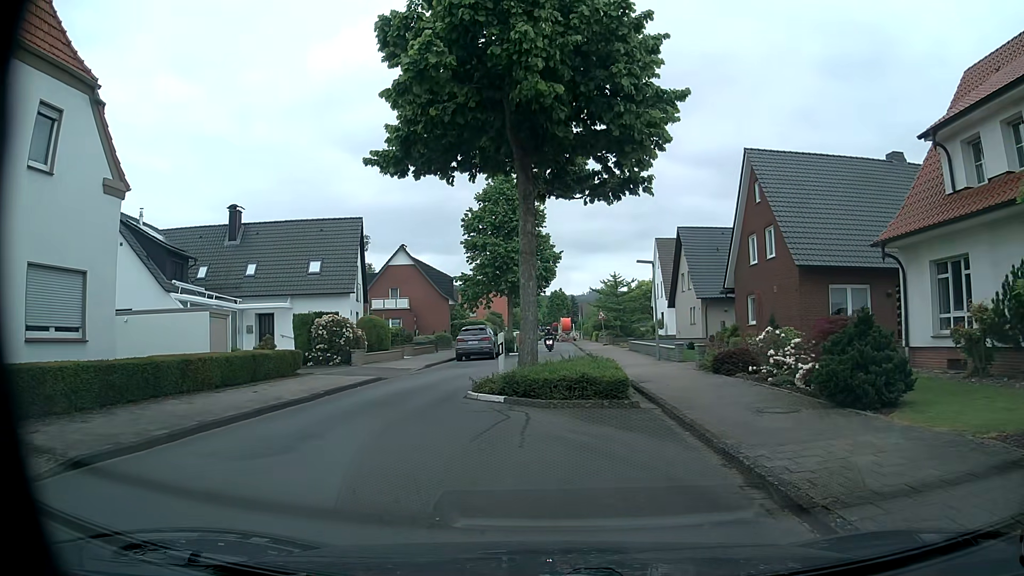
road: unclassified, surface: asphalt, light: Day
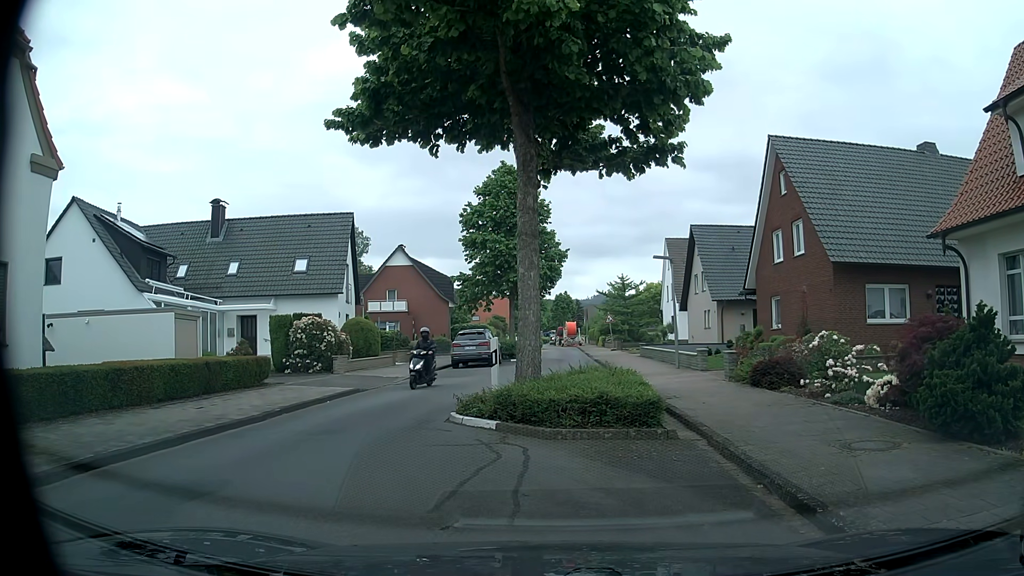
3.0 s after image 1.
(0.0, +2.8) m; -1°
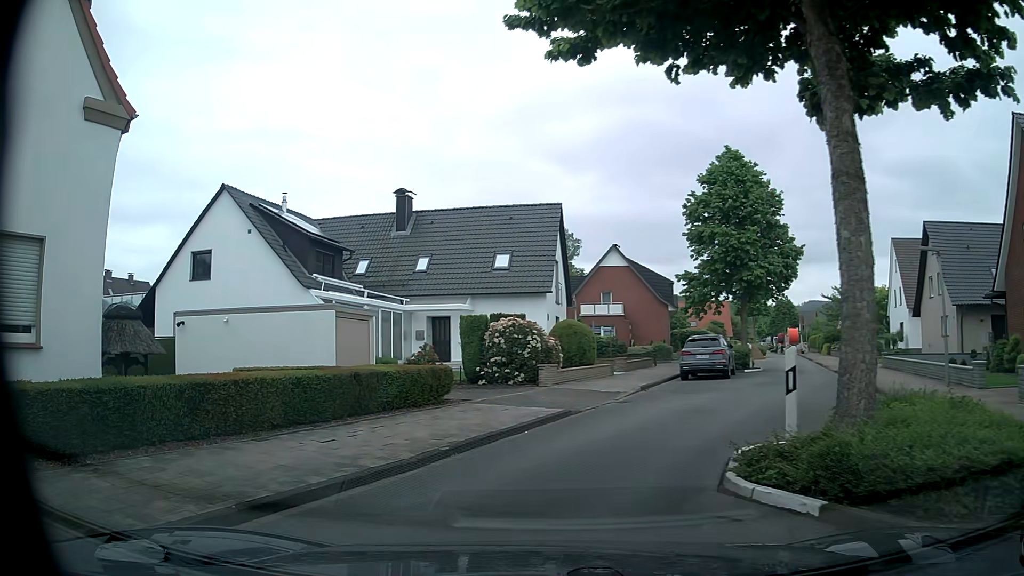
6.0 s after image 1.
(-0.5, +4.7) m; -17°
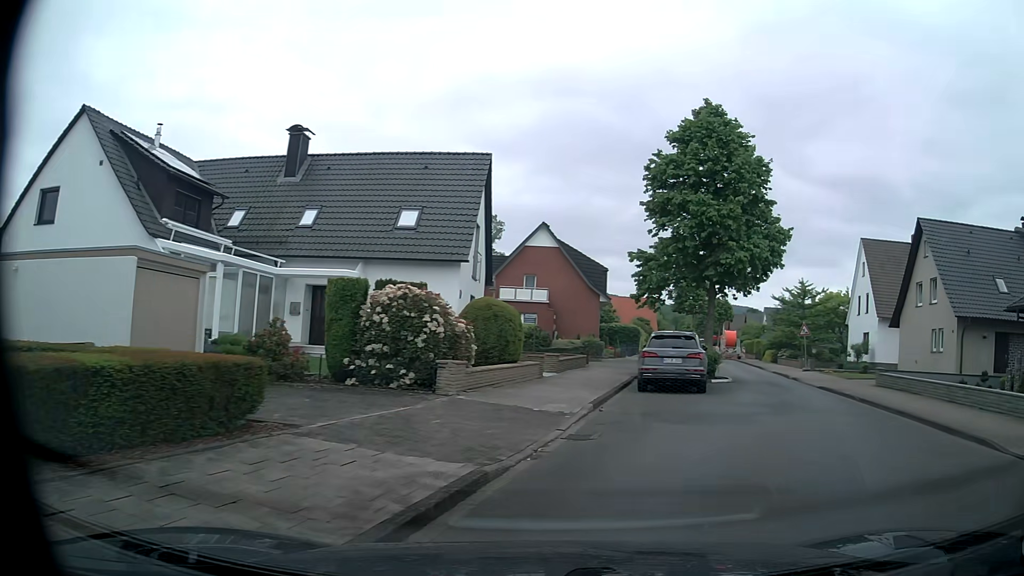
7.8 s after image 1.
(-0.2, +7.5) m; +8°
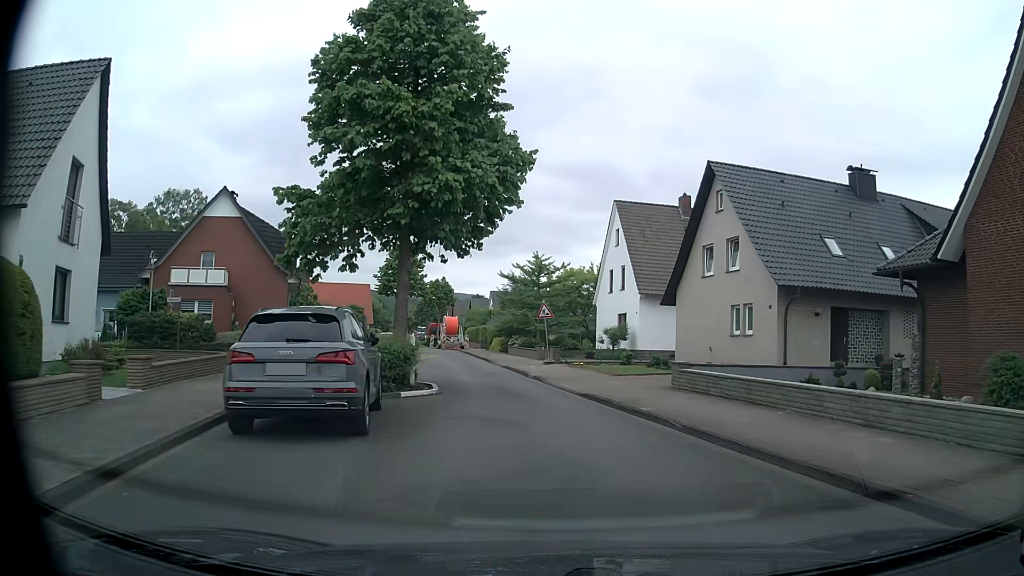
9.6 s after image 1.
(+2.1, +9.8) m; +22°
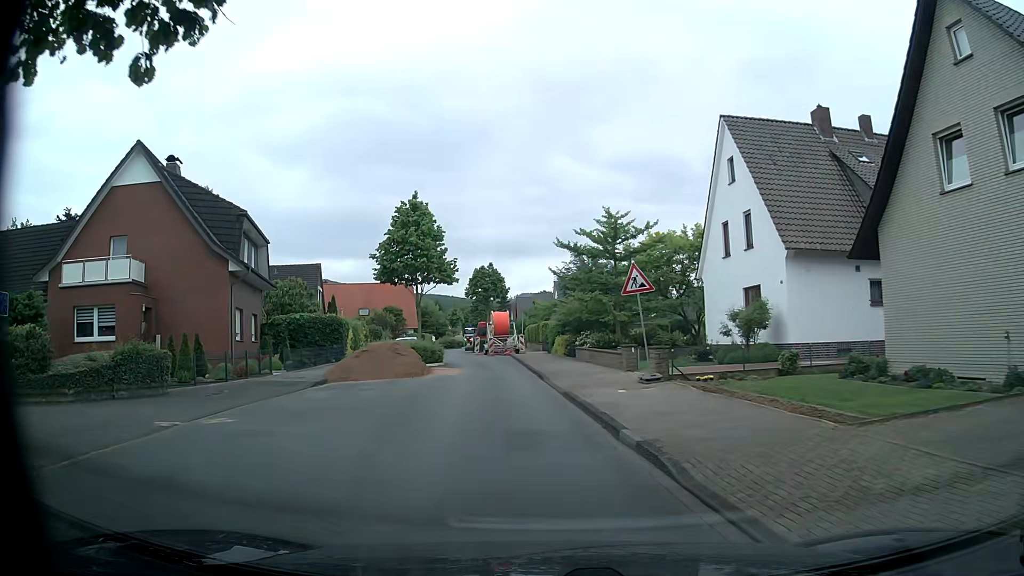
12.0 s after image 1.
(-0.5, +15.4) m; -7°
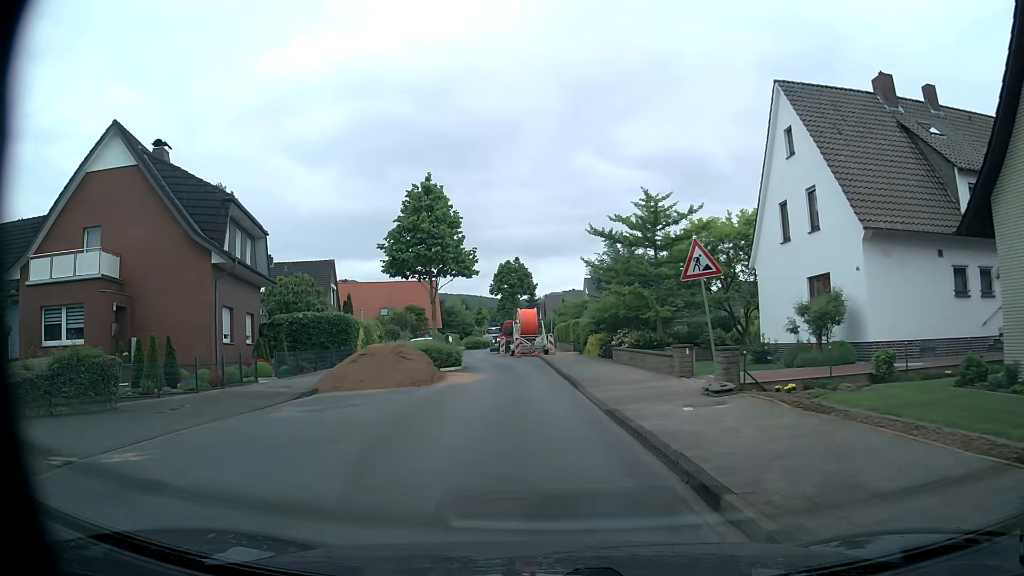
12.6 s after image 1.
(0.0, +3.9) m; -1°
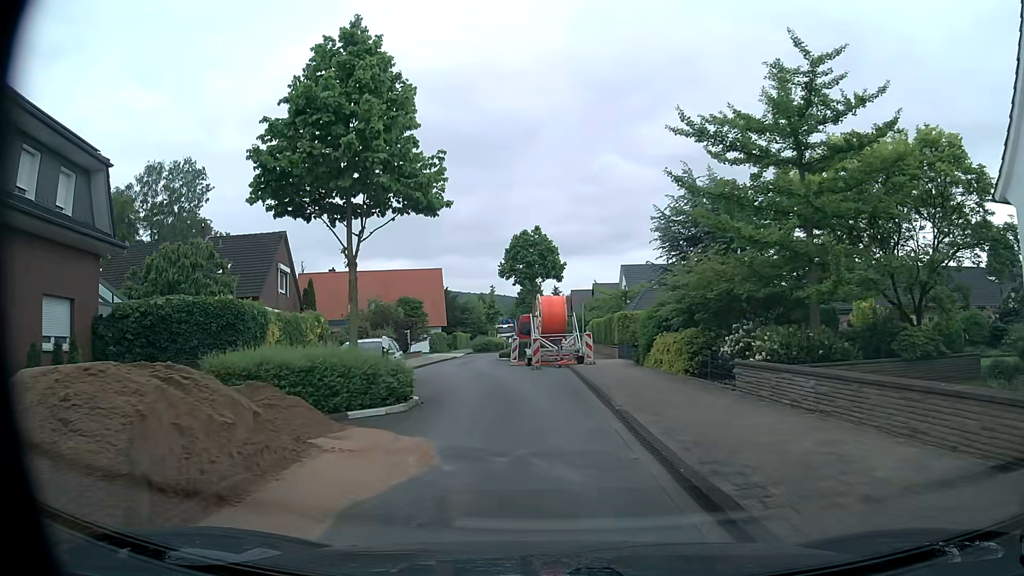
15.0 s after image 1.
(-0.6, +15.1) m; -3°
